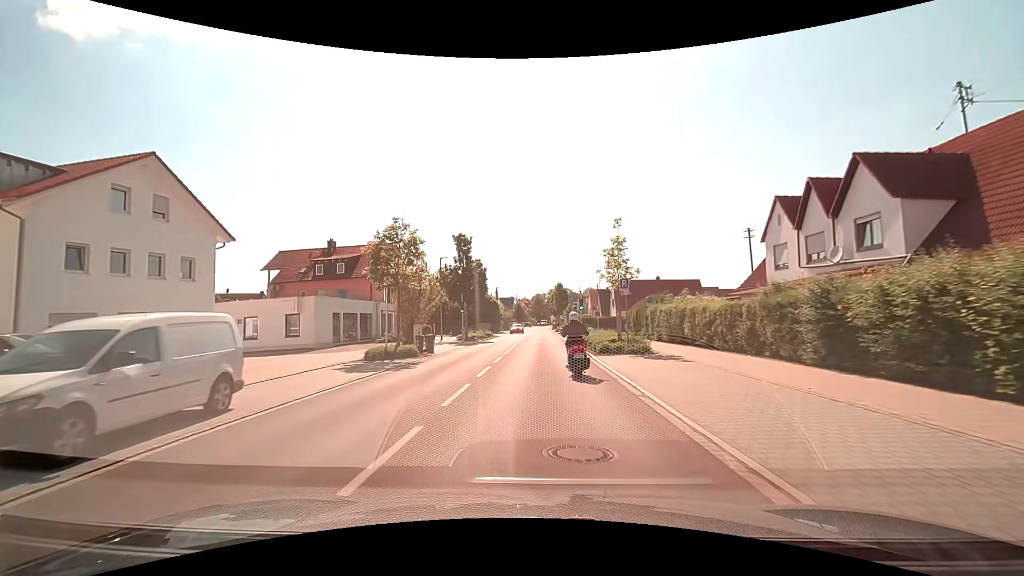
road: tertiary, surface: asphalt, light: Day
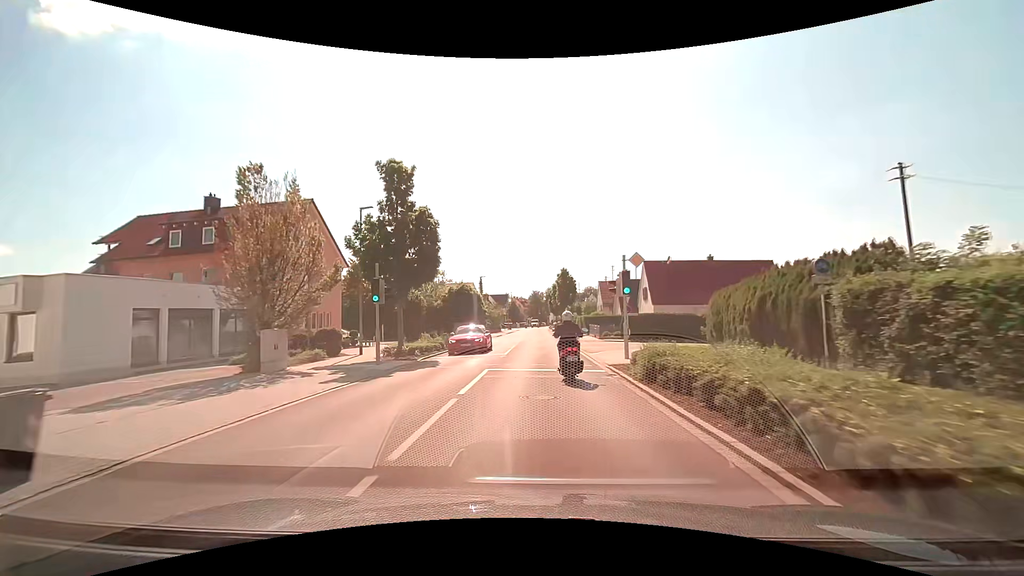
(0.0, +20.8) m; 0°
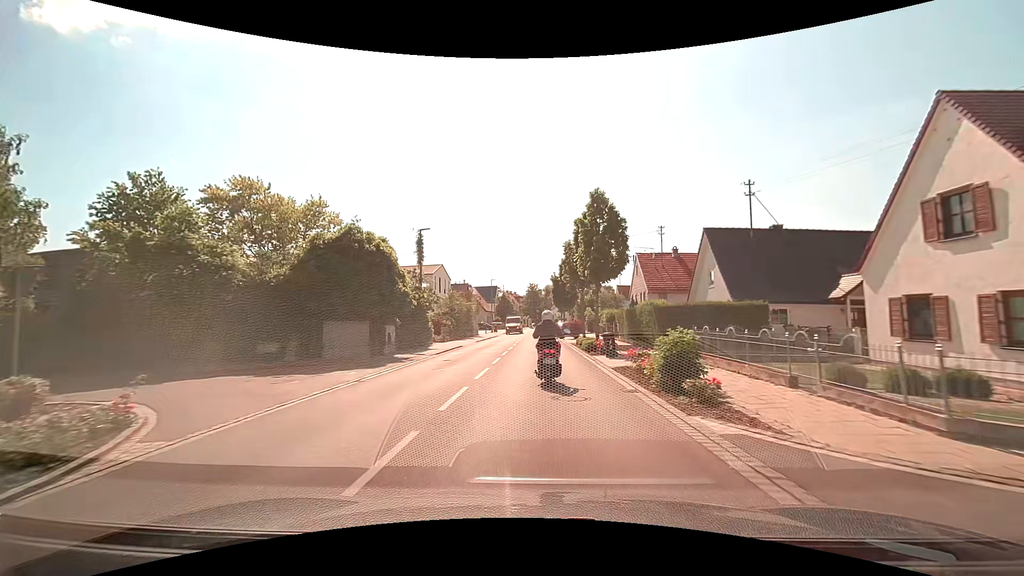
(0.0, +33.4) m; 0°
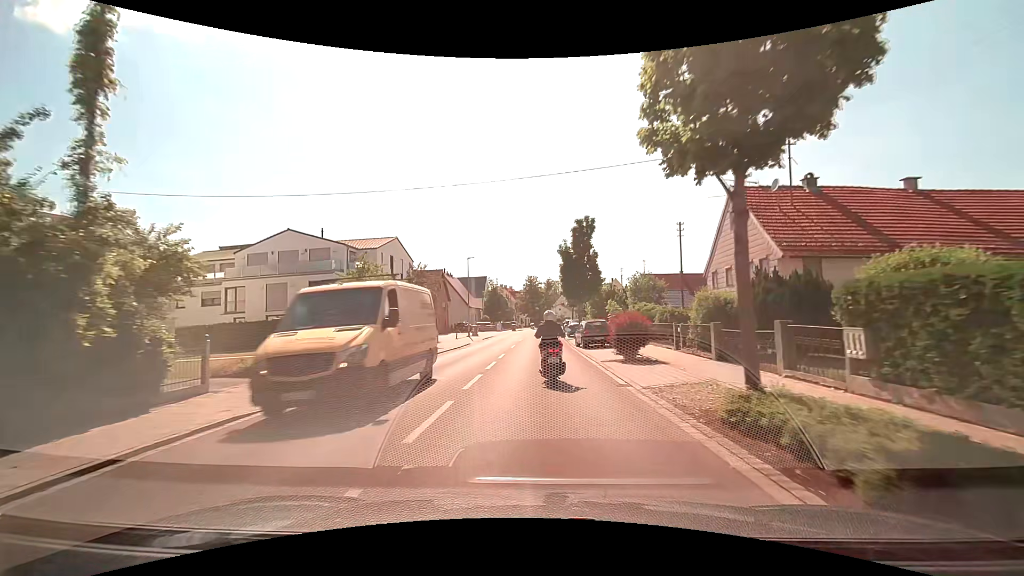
(0.0, +24.6) m; 0°
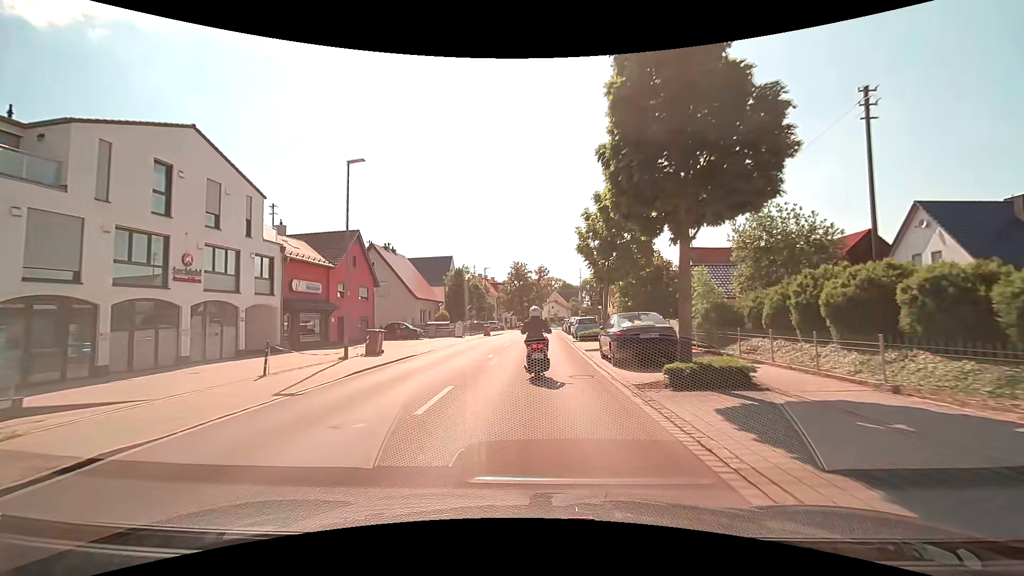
(-0.1, +29.9) m; +1°
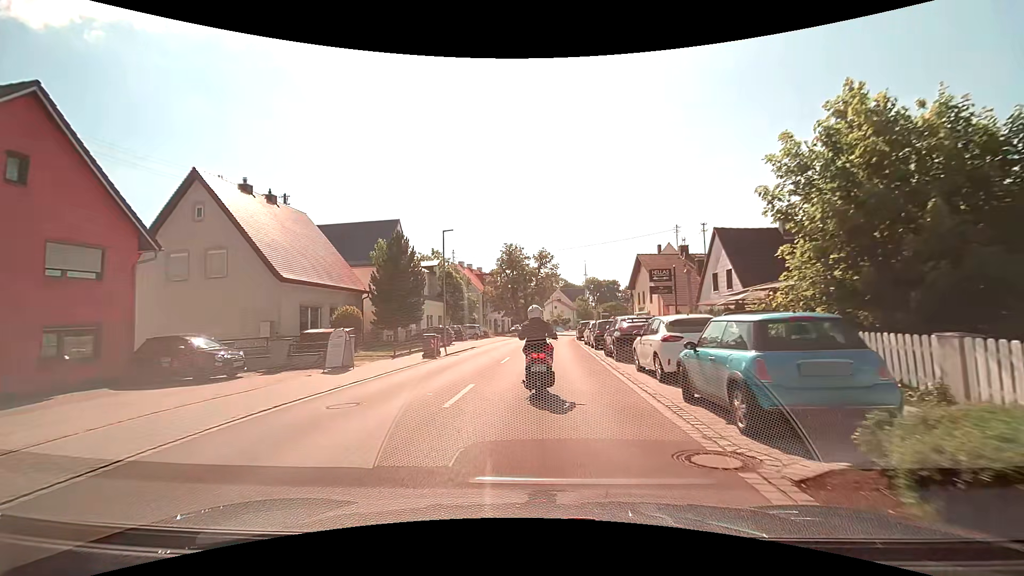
(0.0, +25.9) m; -1°
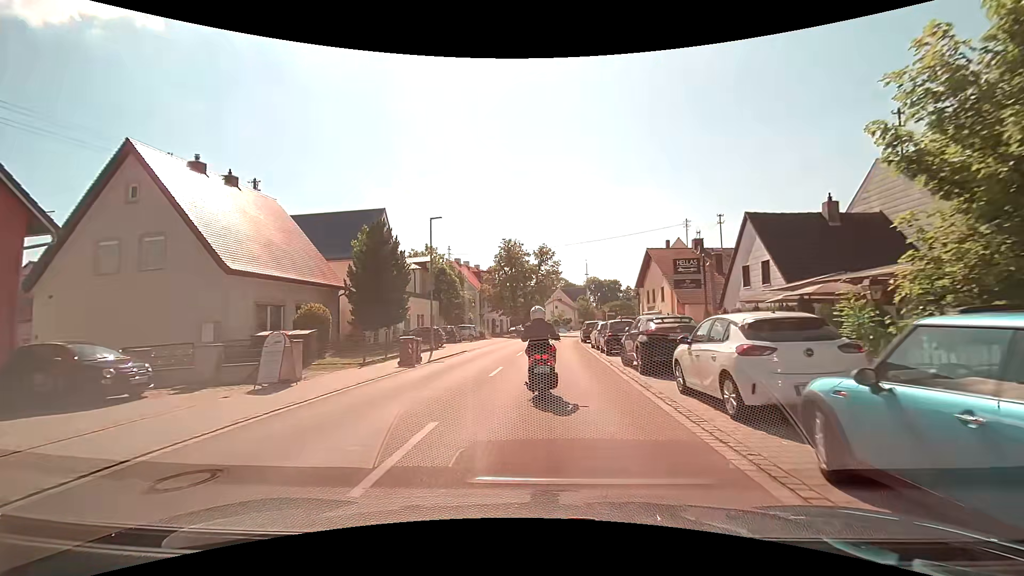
(+0.1, +4.0) m; 0°
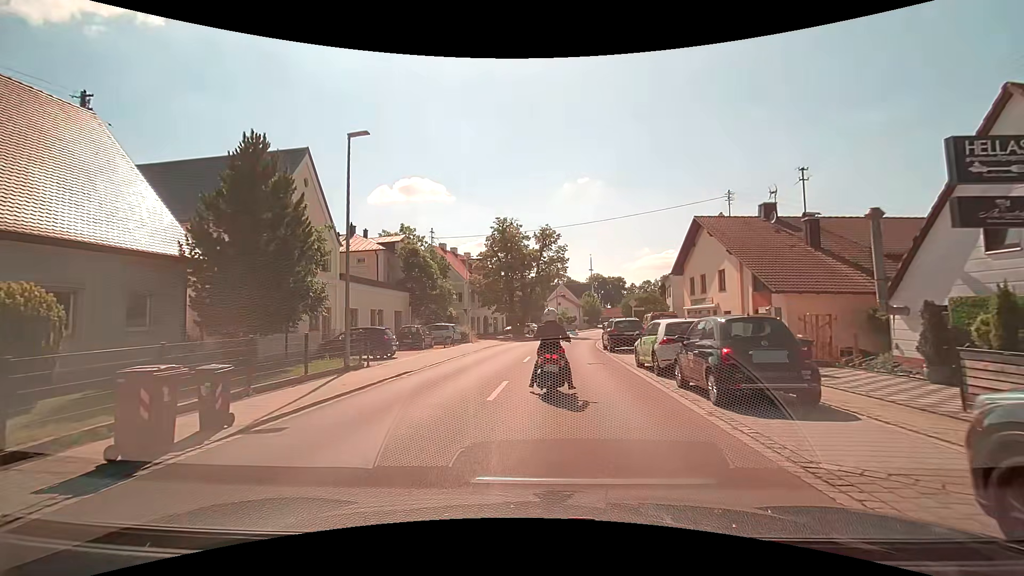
(+0.1, +12.8) m; 0°
